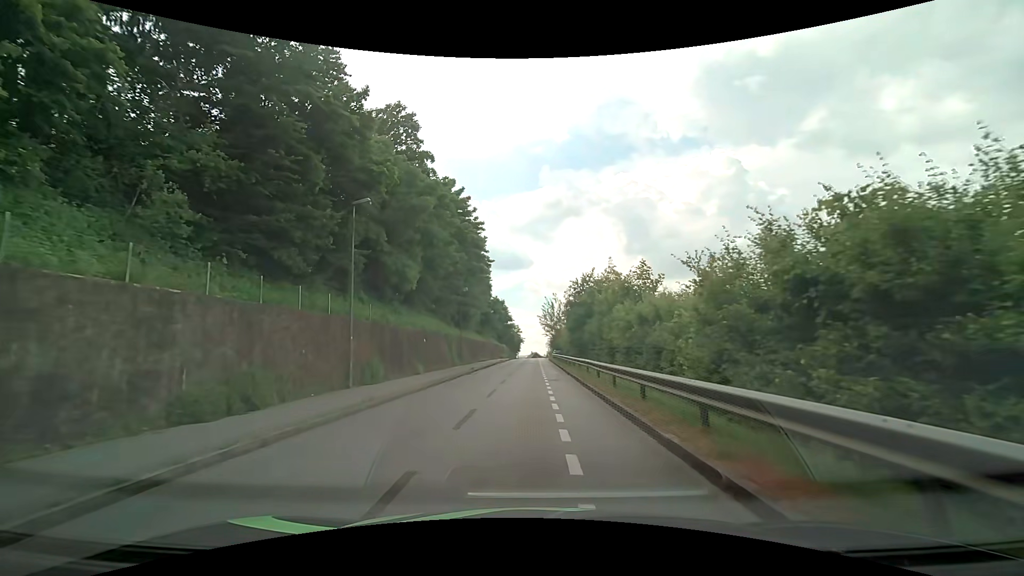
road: residential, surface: asphalt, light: Day
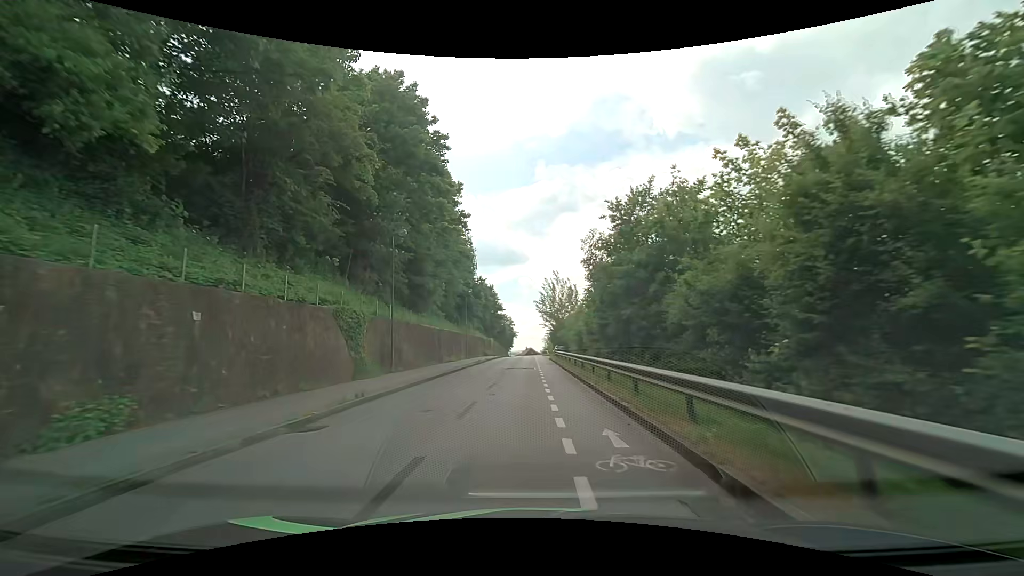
(+0.1, +23.9) m; 0°
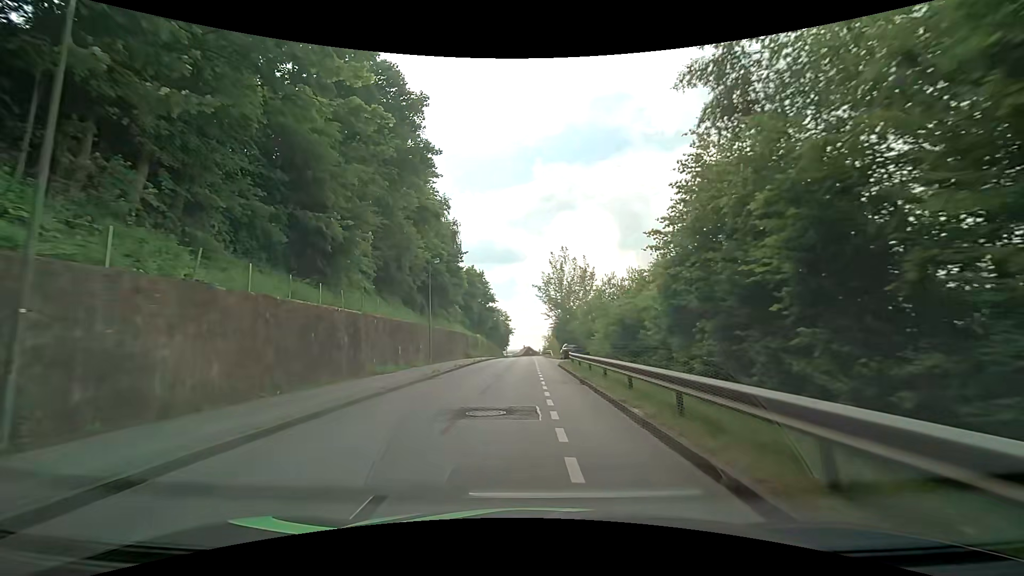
(0.0, +19.7) m; +1°
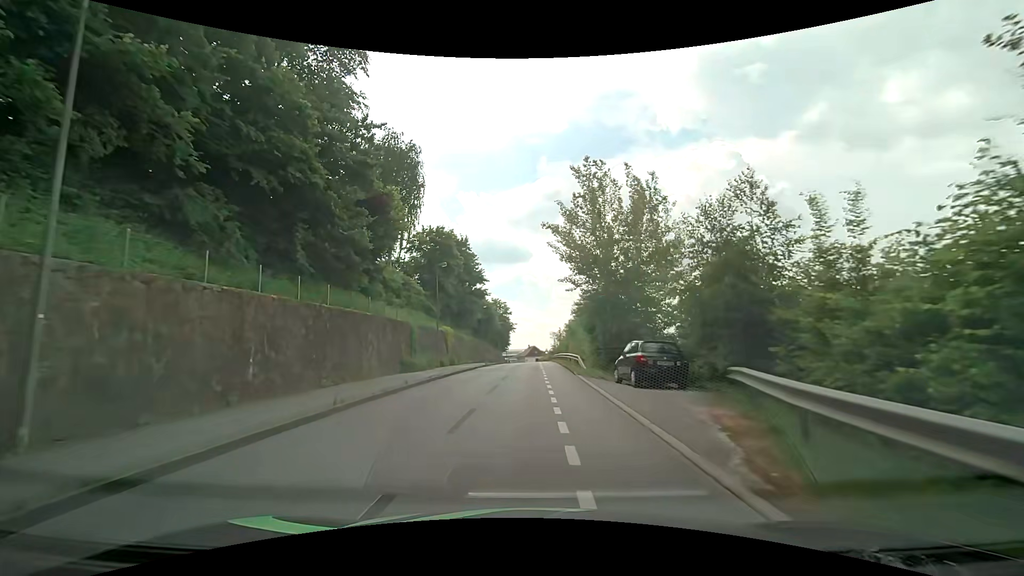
(-0.1, +29.9) m; -1°
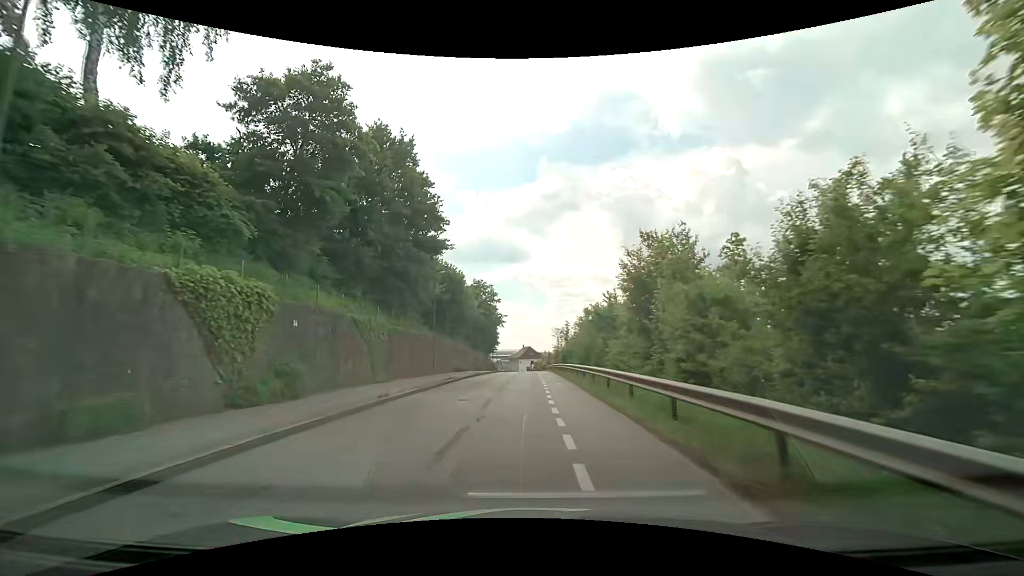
(0.0, +31.5) m; +1°
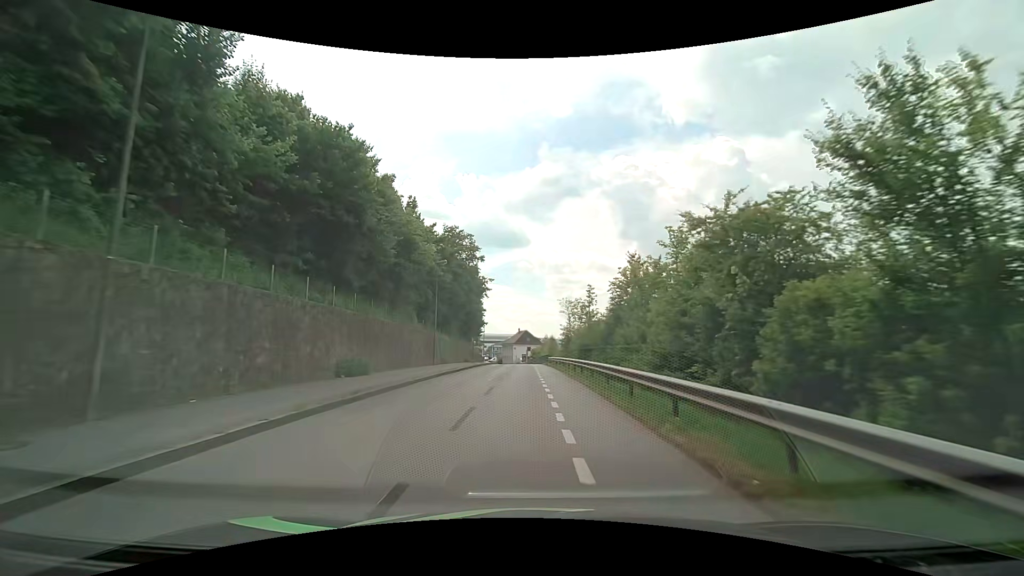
(-0.1, +28.5) m; 0°
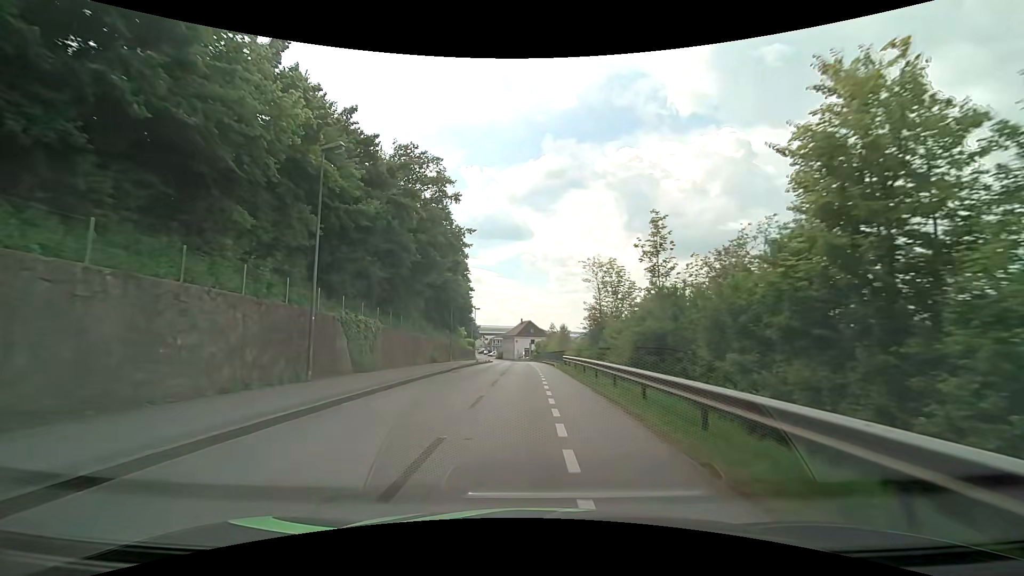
(+0.3, +21.7) m; 0°
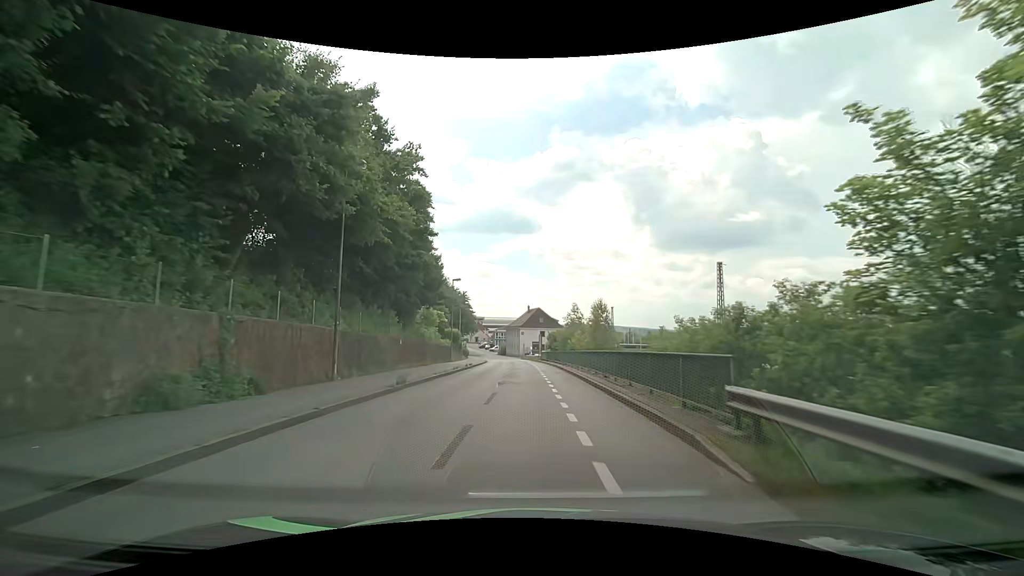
(-0.4, +28.9) m; -1°
(0, +10) (0, +20) (0, +30) (-1, +40) (-1, +50) (-1, +60) (-2, +70) (-3, +80) (-4, +90) (-5, +100) m
